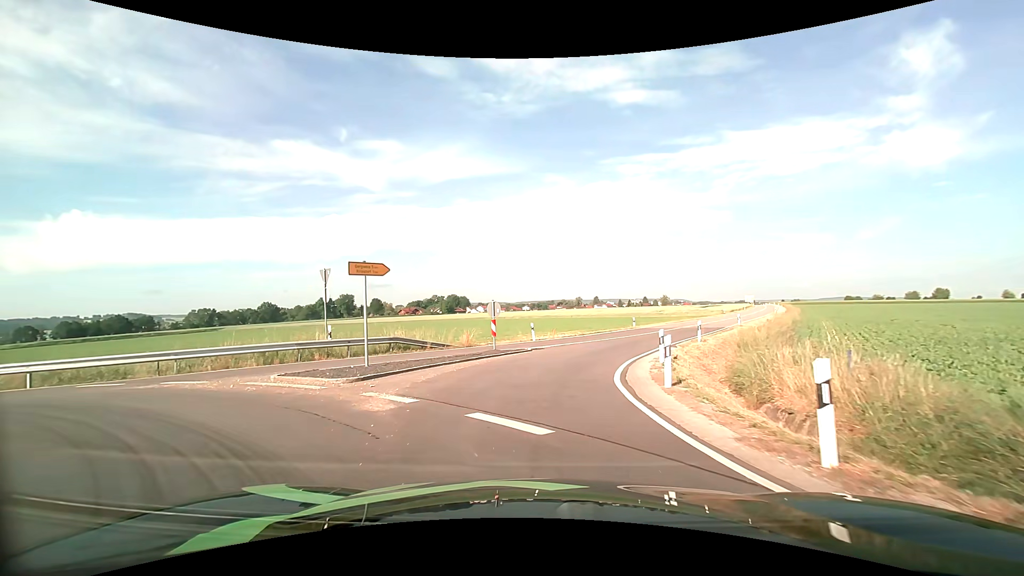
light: Day
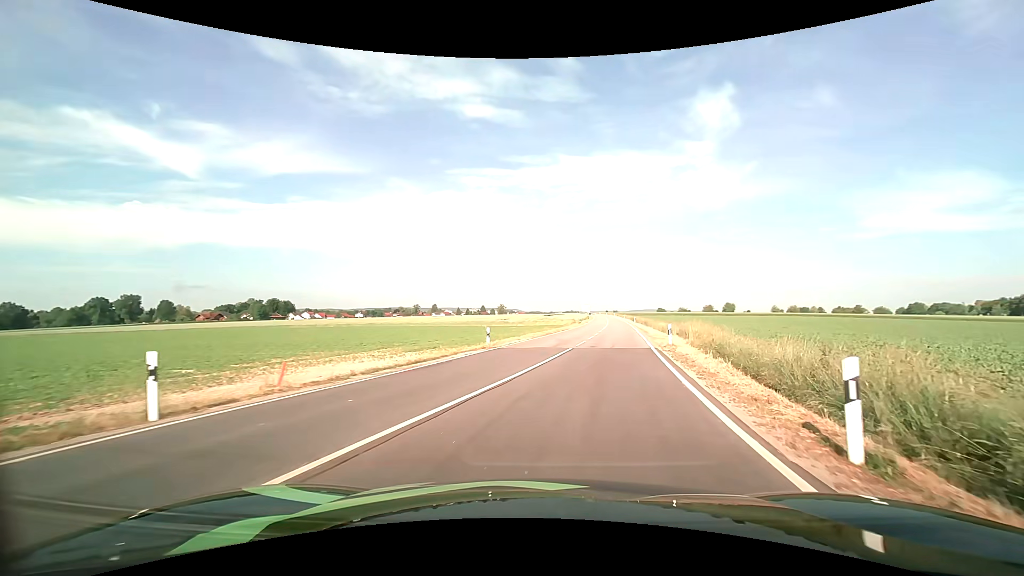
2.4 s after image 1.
(+2.4, +21.3) m; +18°
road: tertiary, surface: asphalt
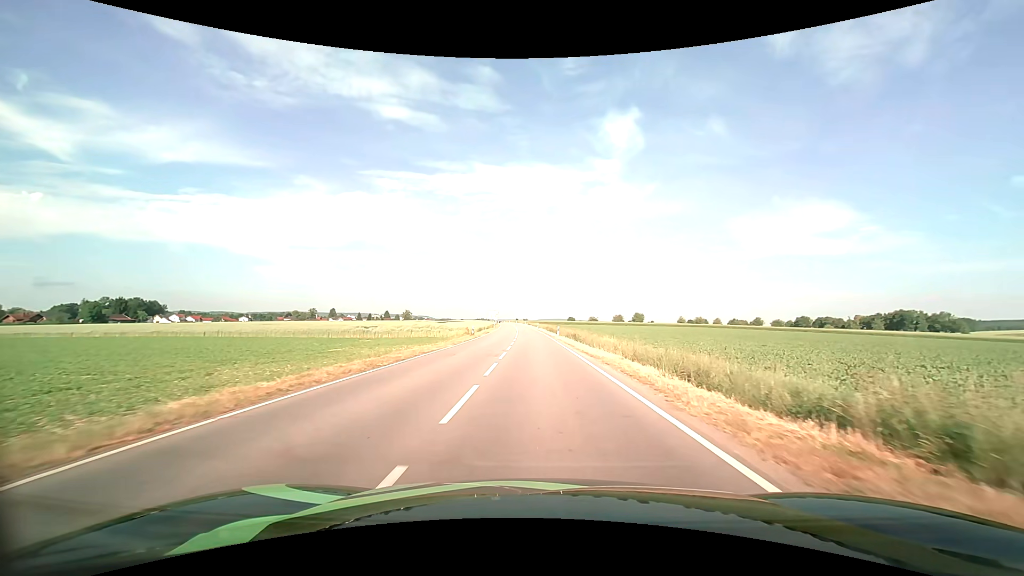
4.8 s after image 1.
(+4.1, +29.4) m; +11°
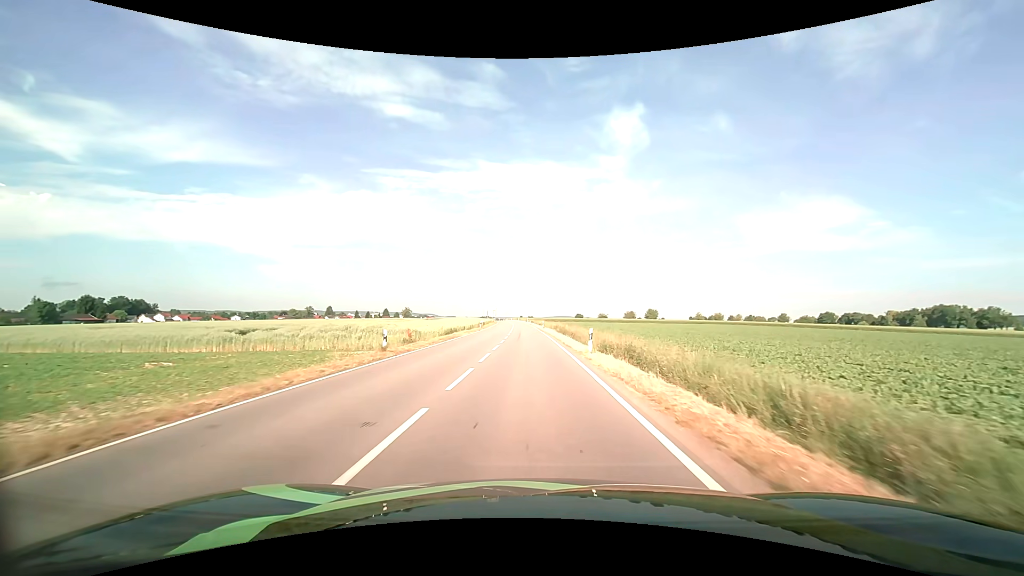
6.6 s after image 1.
(+0.2, +27.6) m; 0°
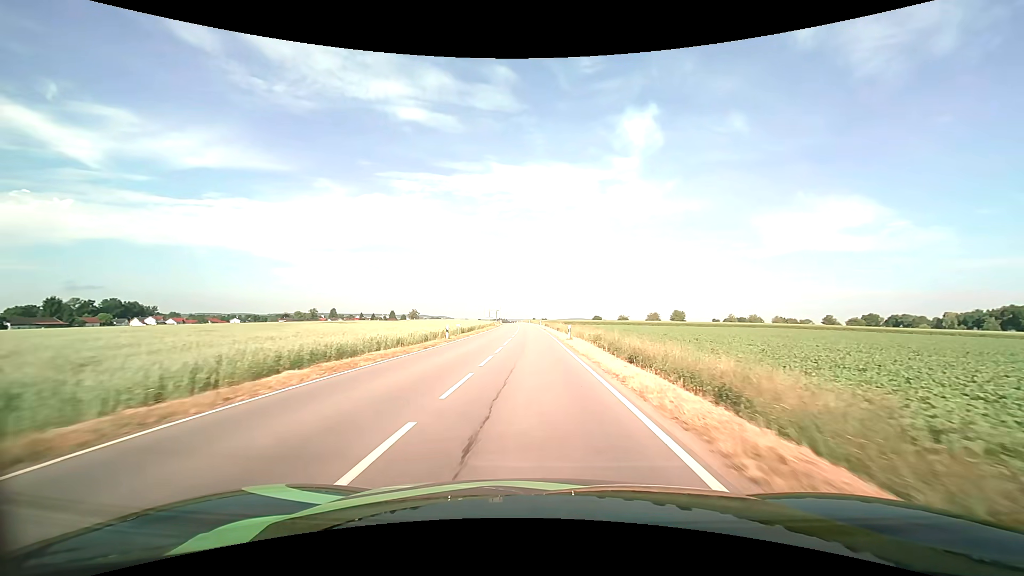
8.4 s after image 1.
(-0.5, +31.3) m; -2°
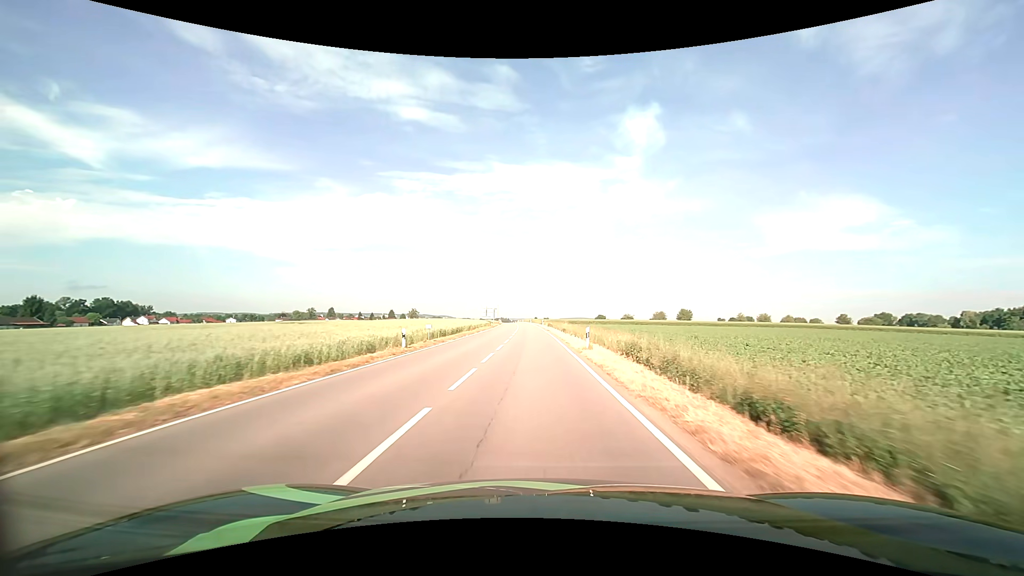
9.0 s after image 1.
(0.0, +11.0) m; 0°
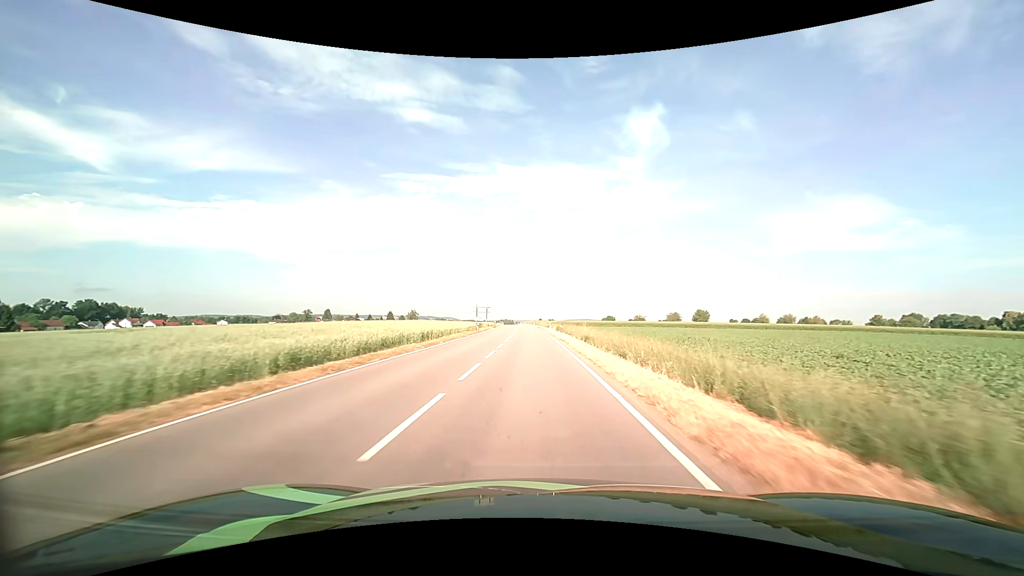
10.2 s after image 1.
(-0.1, +22.8) m; -1°
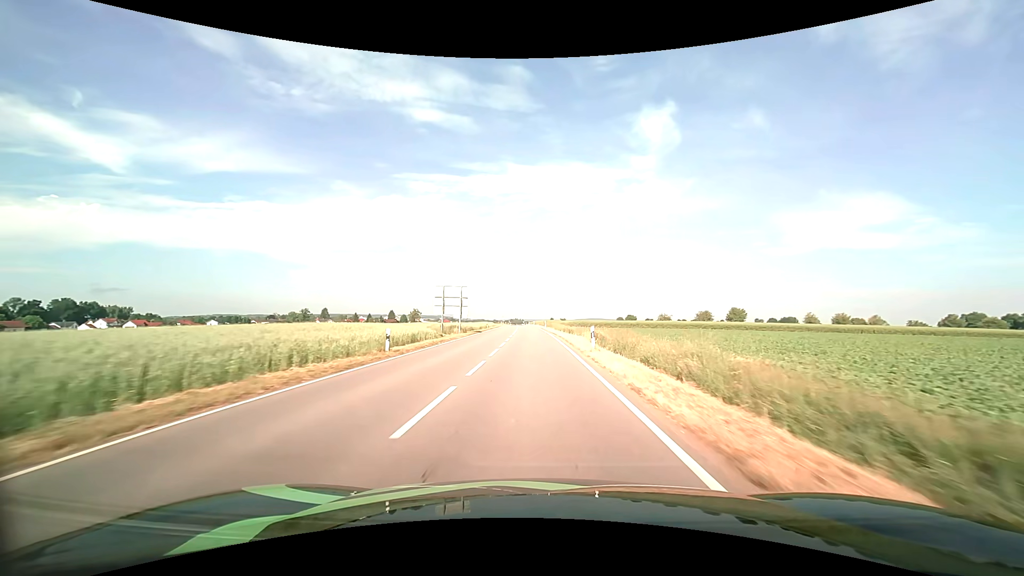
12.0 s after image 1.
(-0.3, +35.3) m; -1°
(0, +10) (0, +20) (0, +30) (0, +40) (-1, +50) (-1, +60) (-1, +70) (-1, +80) (-2, +90) (-2, +100) m
